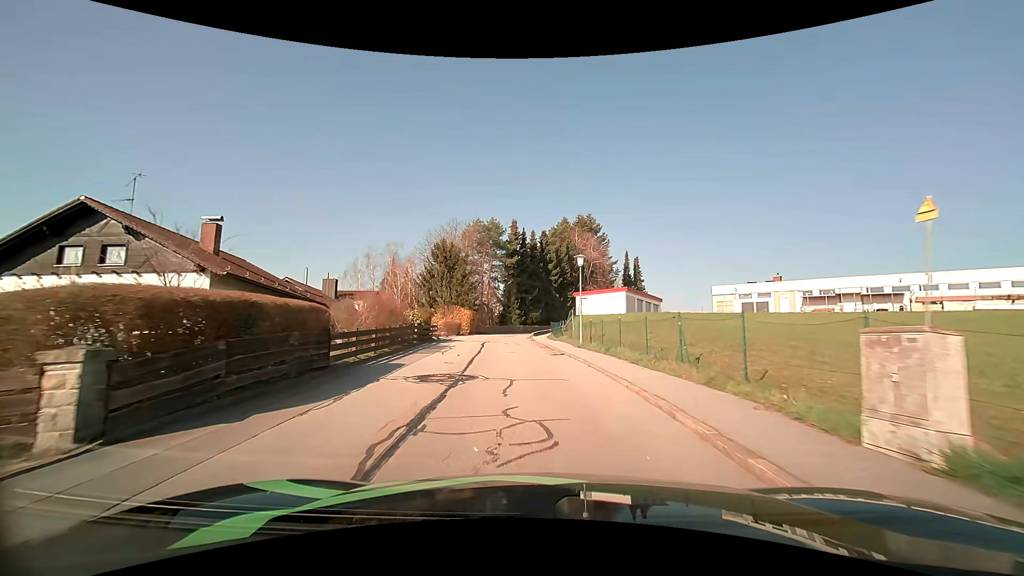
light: Day
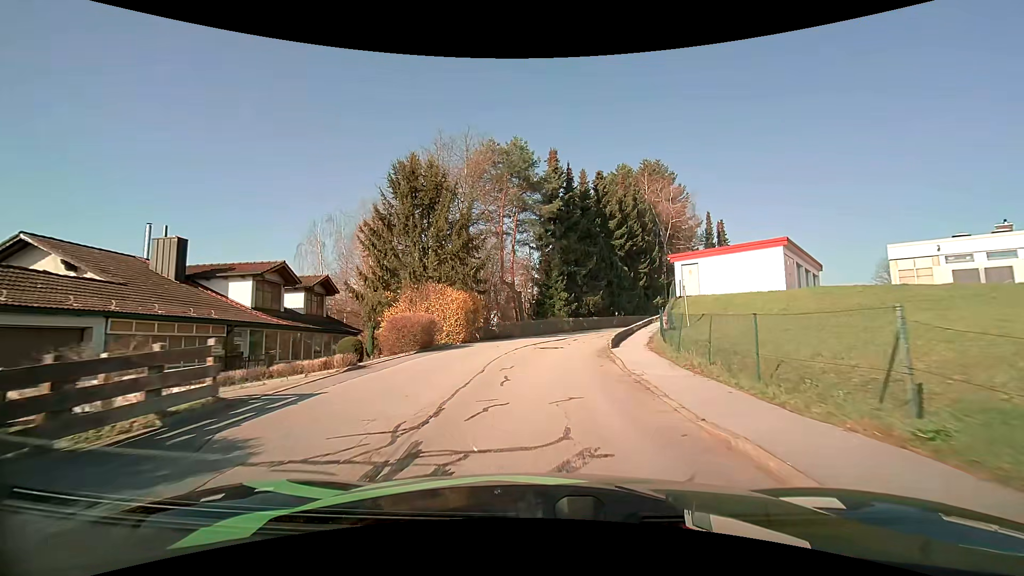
(-1.3, +27.3) m; -5°
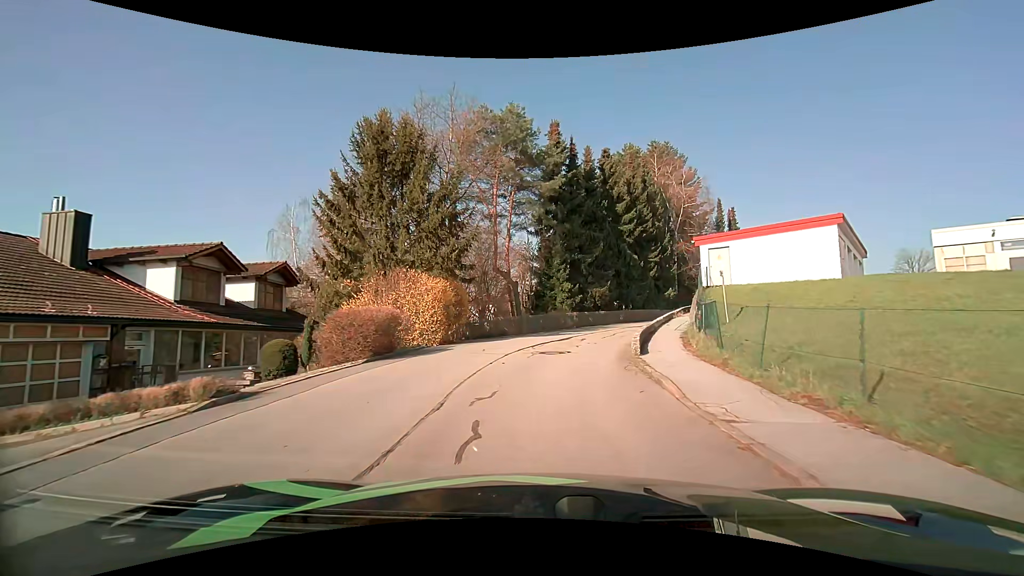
(0.0, +5.1) m; 0°
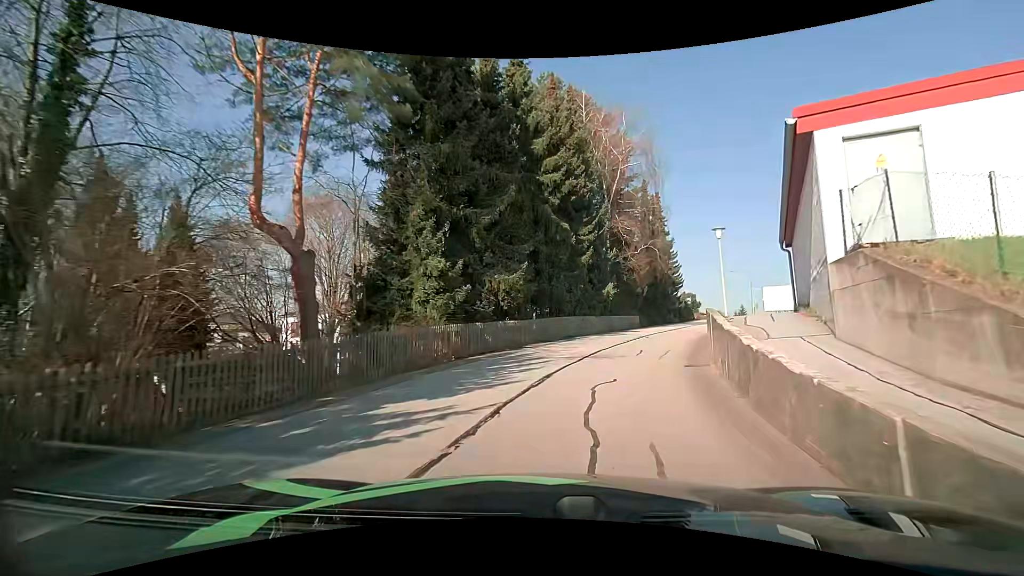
(+1.4, +19.3) m; +11°
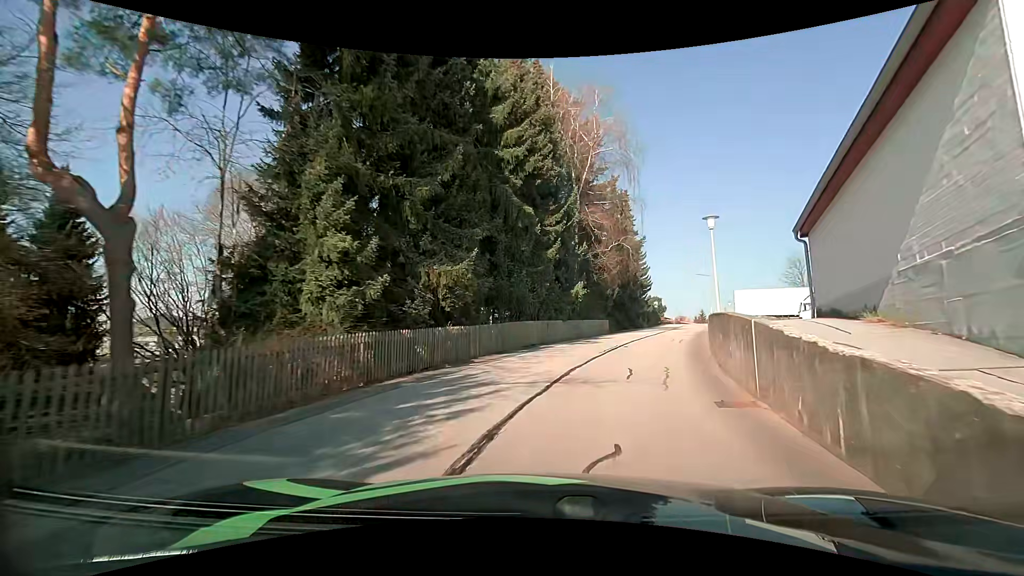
(+0.1, +4.7) m; +3°
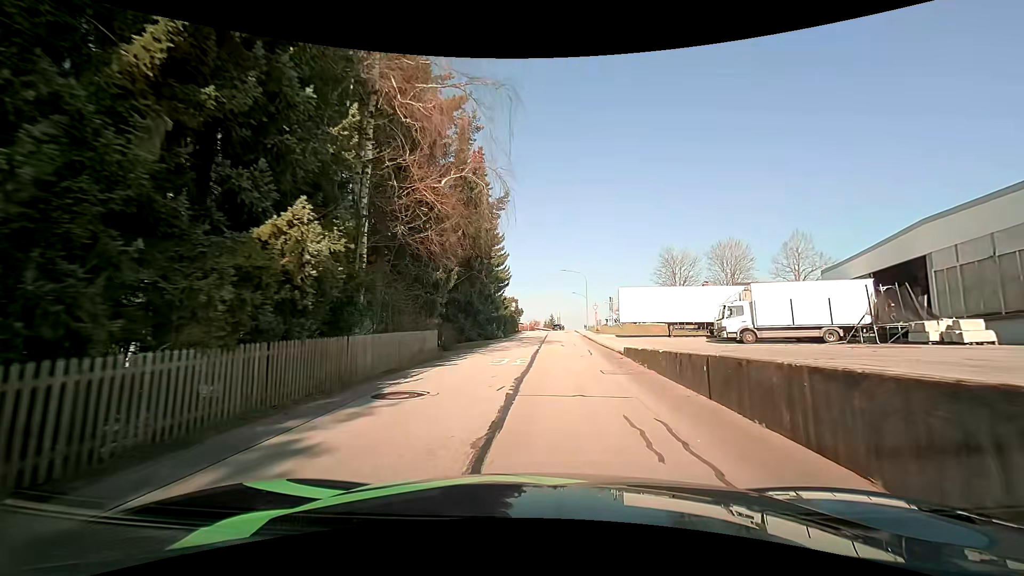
(+3.4, +19.2) m; +18°
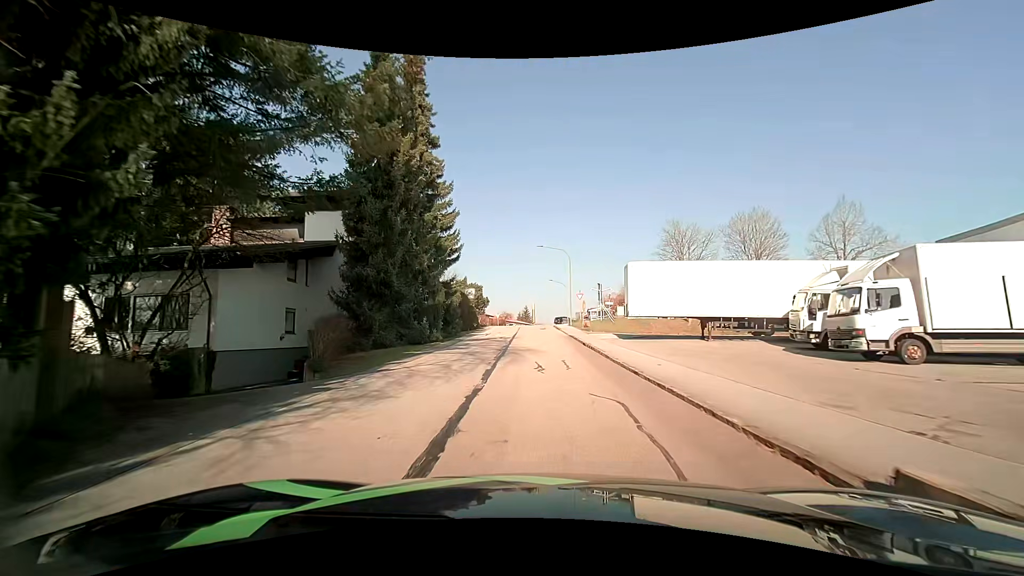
(+0.6, +15.2) m; +3°
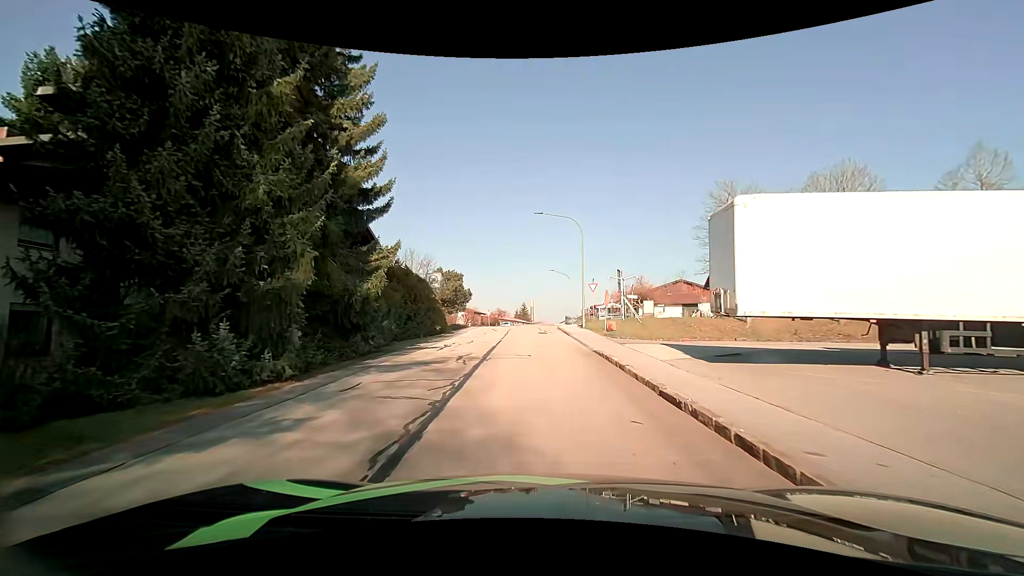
(+0.2, +14.1) m; +1°
